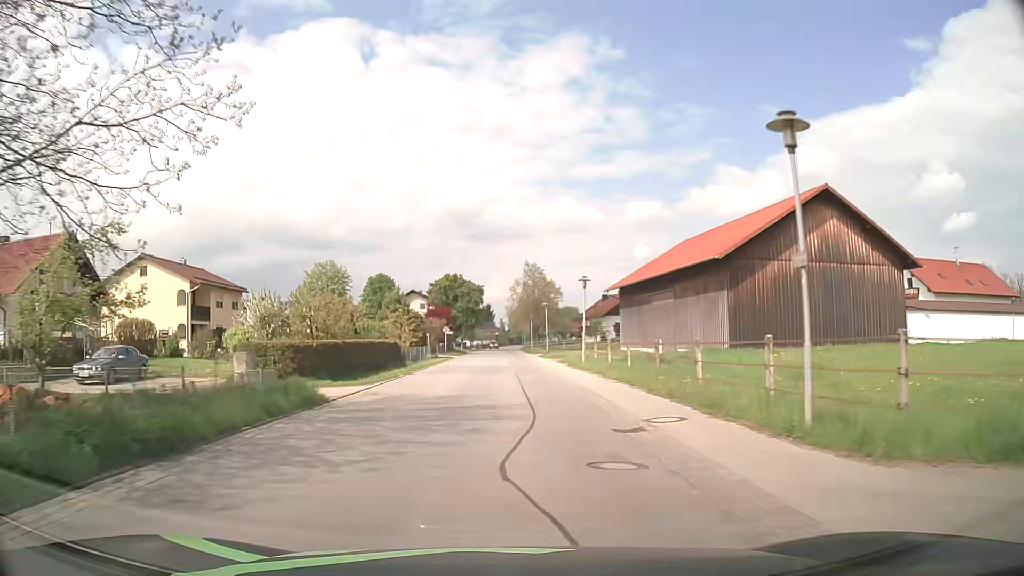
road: secondary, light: Day
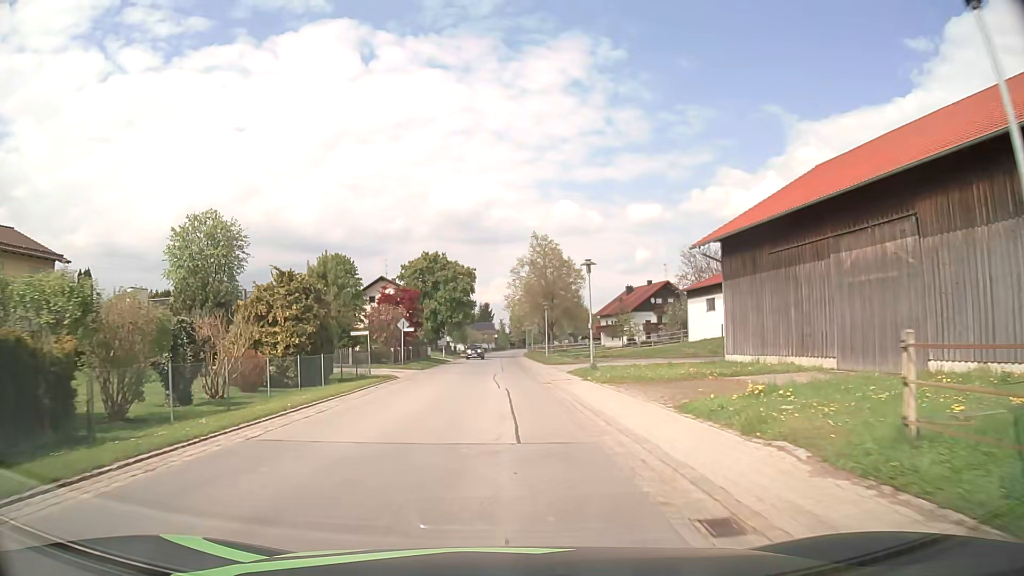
(+0.1, +30.4) m; 0°
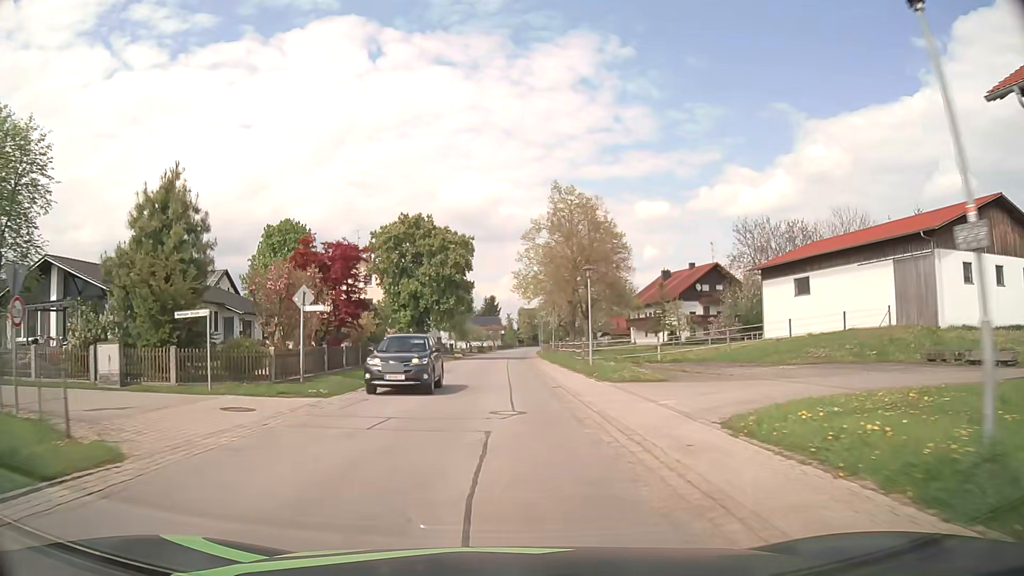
(-0.1, +22.8) m; -1°
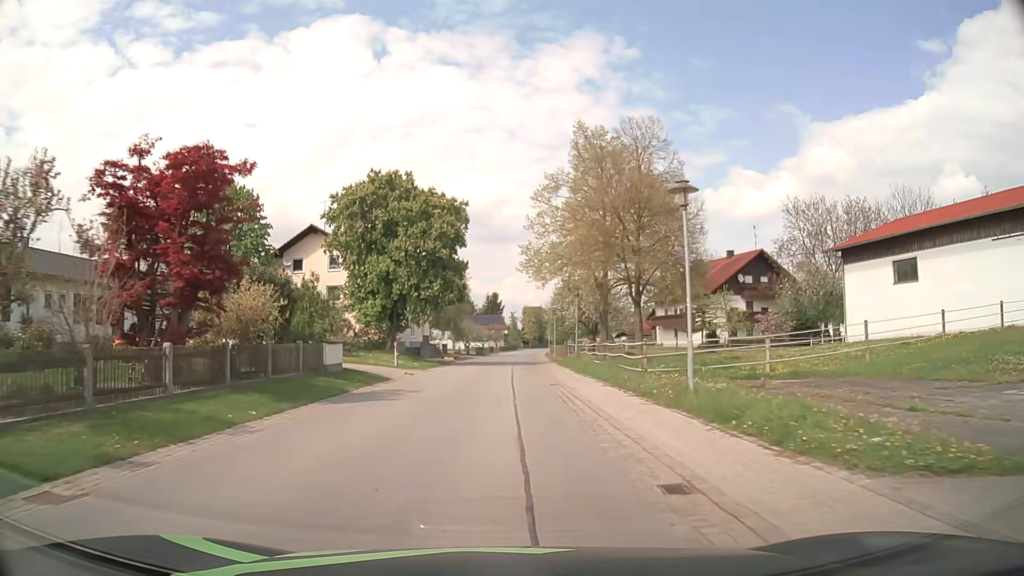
(0.0, +15.2) m; 0°
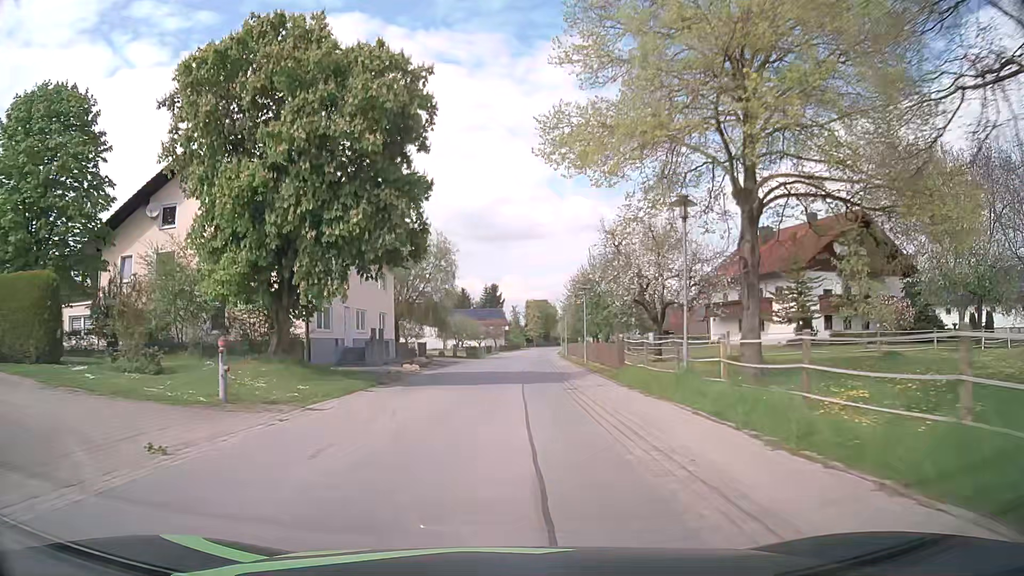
(0.0, +22.8) m; 0°
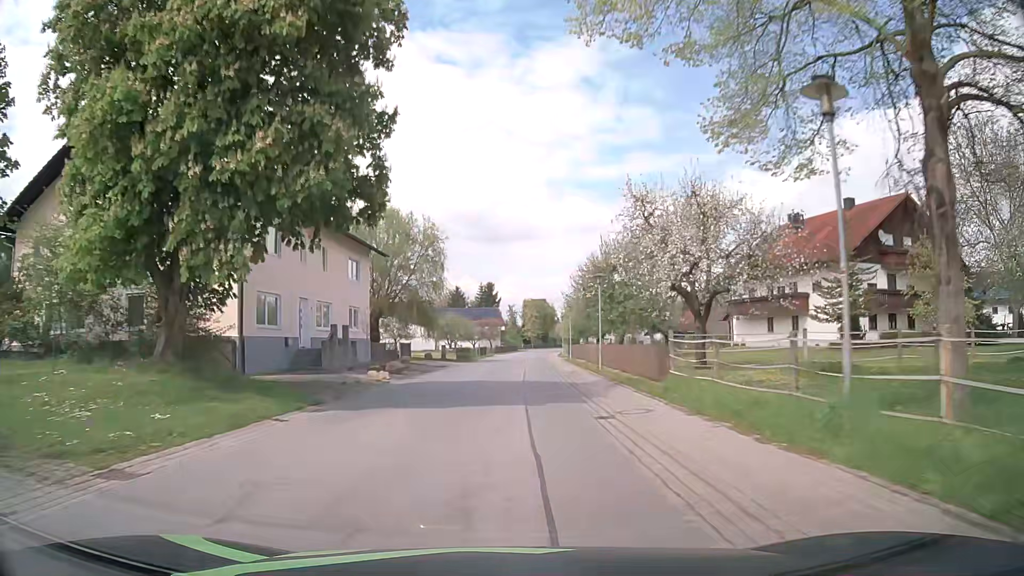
(0.0, +7.6) m; 0°
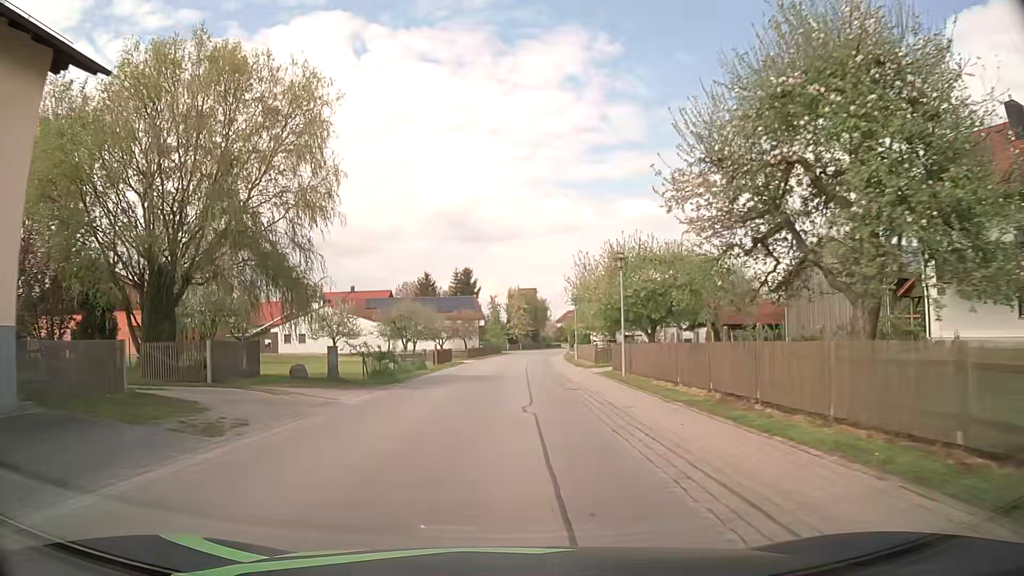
(+0.5, +30.4) m; +2°
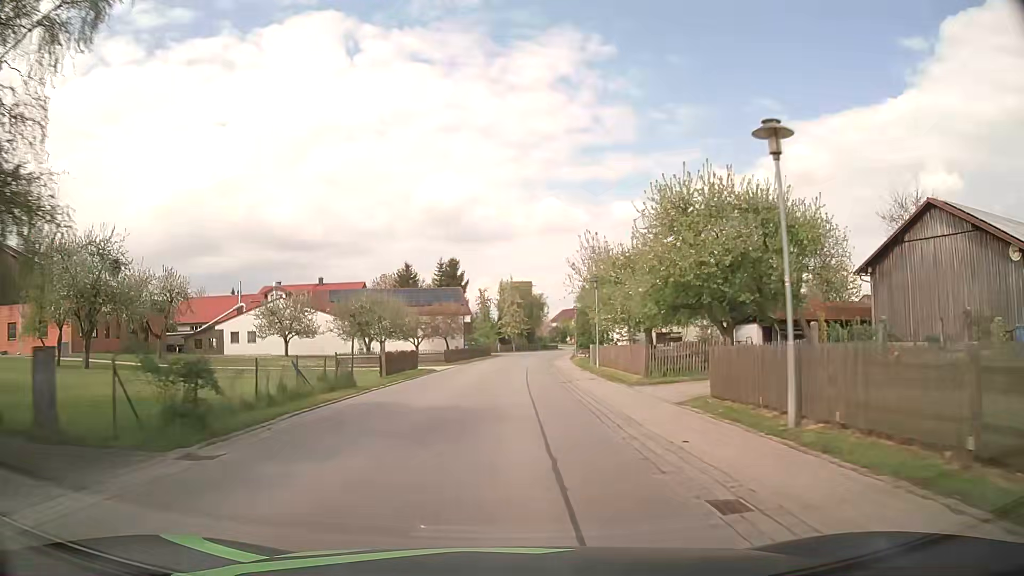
(+0.1, +15.2) m; +1°
(0, +10) (0, +20) (0, +30) (+1, +40) (+1, +50) (+2, +60) (+3, +70) (+5, +80) (+7, +90) (+9, +99) m
